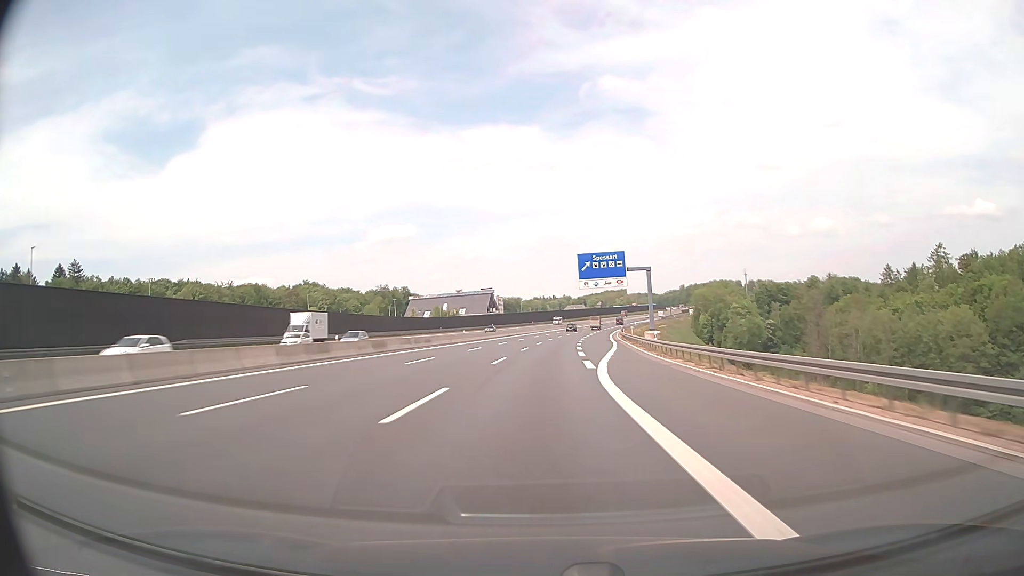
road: motorway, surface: asphalt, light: Day
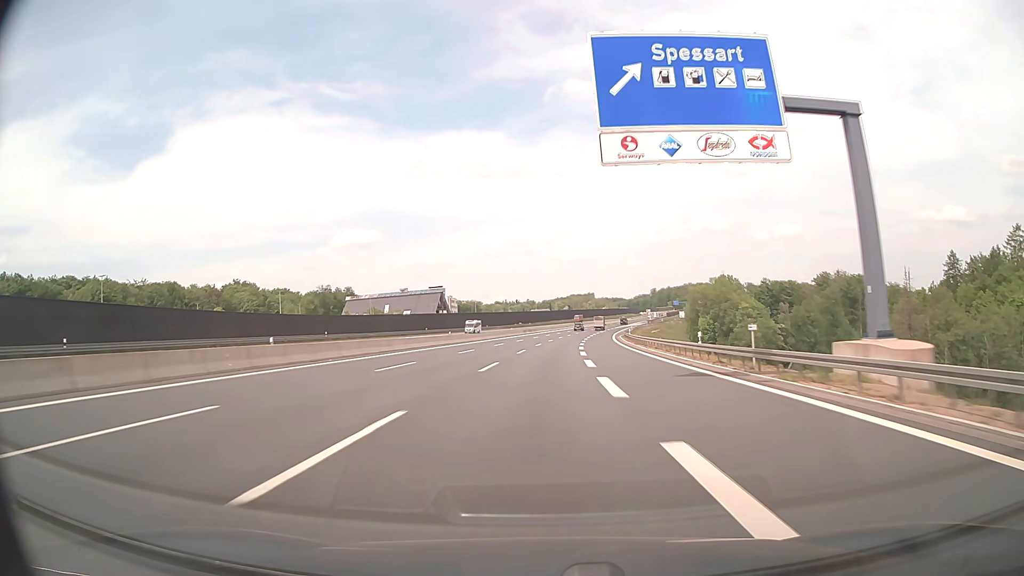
(+1.5, +58.3) m; +3°
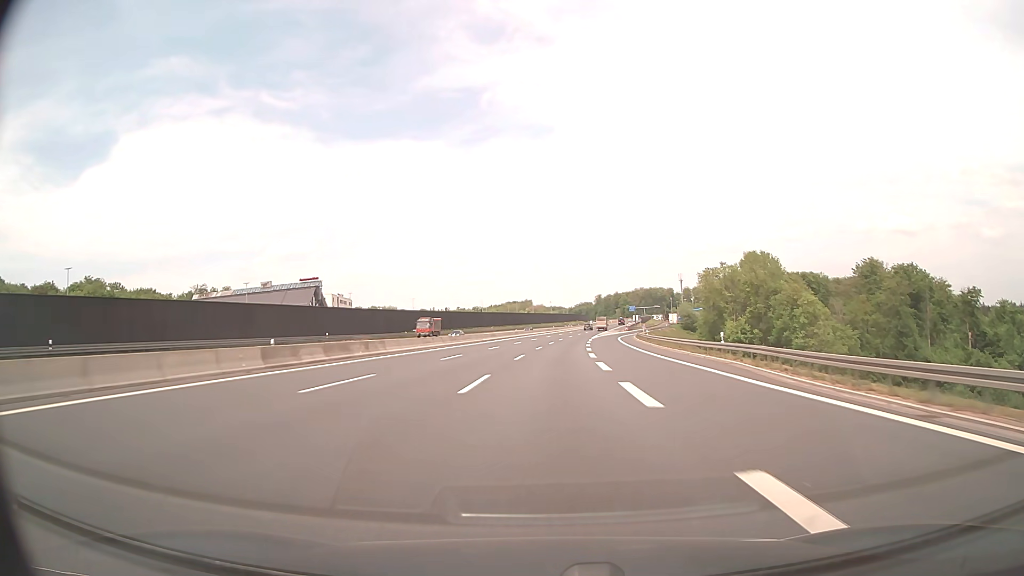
(+4.4, +96.9) m; +5°
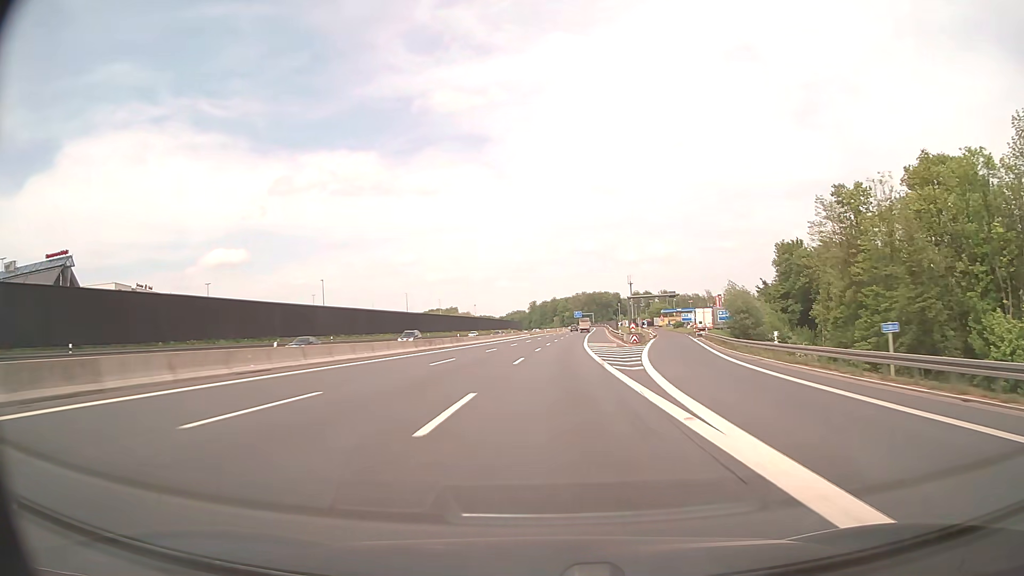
(+4.8, +96.8) m; +6°
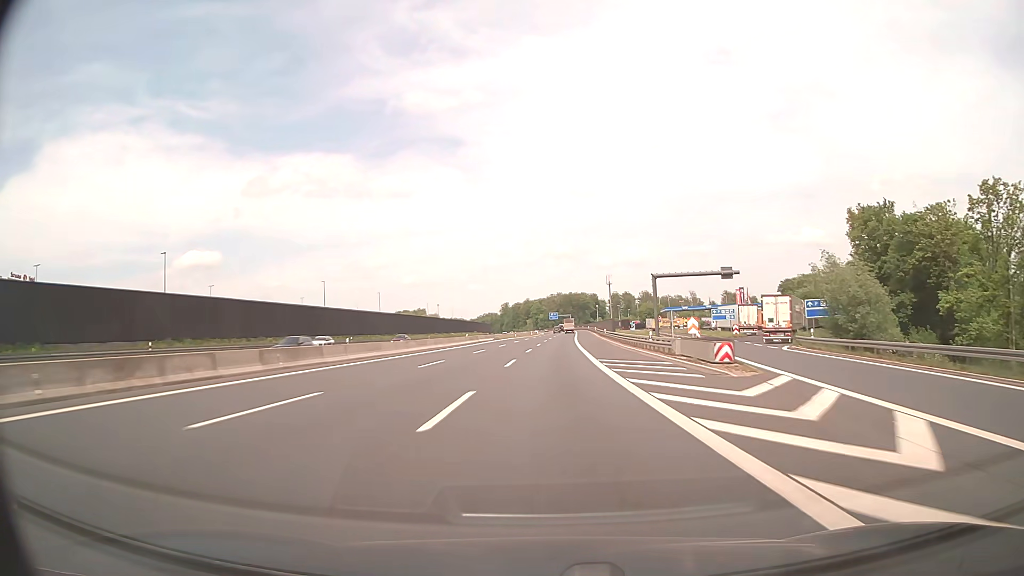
(+0.8, +38.8) m; +2°
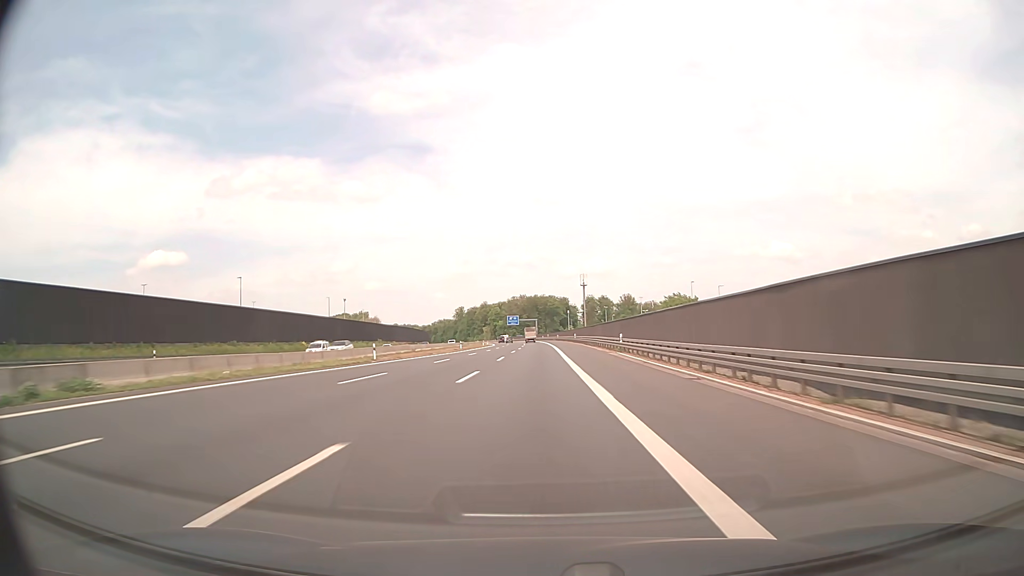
(+3.4, +96.9) m; +3°
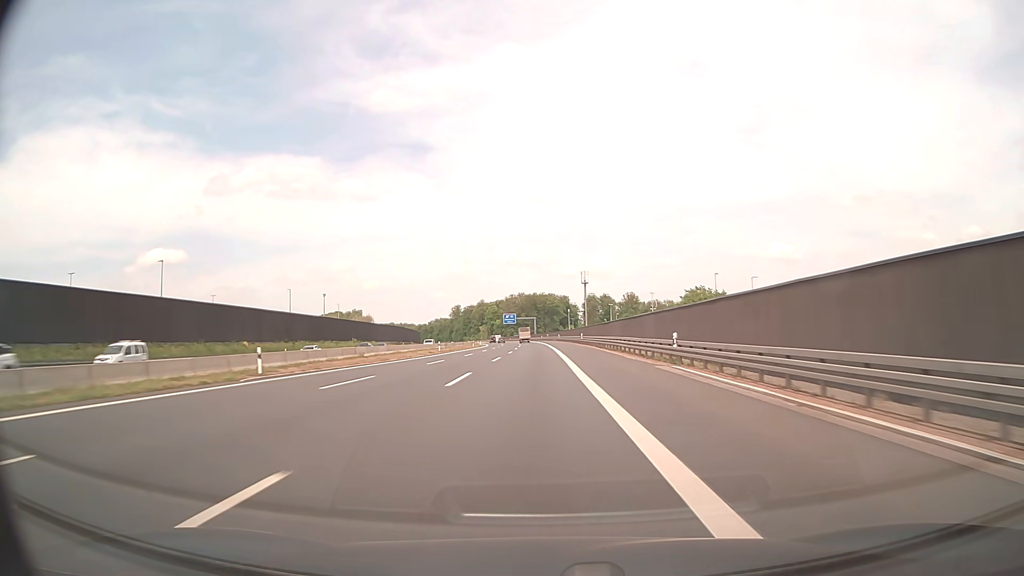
(0.0, +19.4) m; 0°
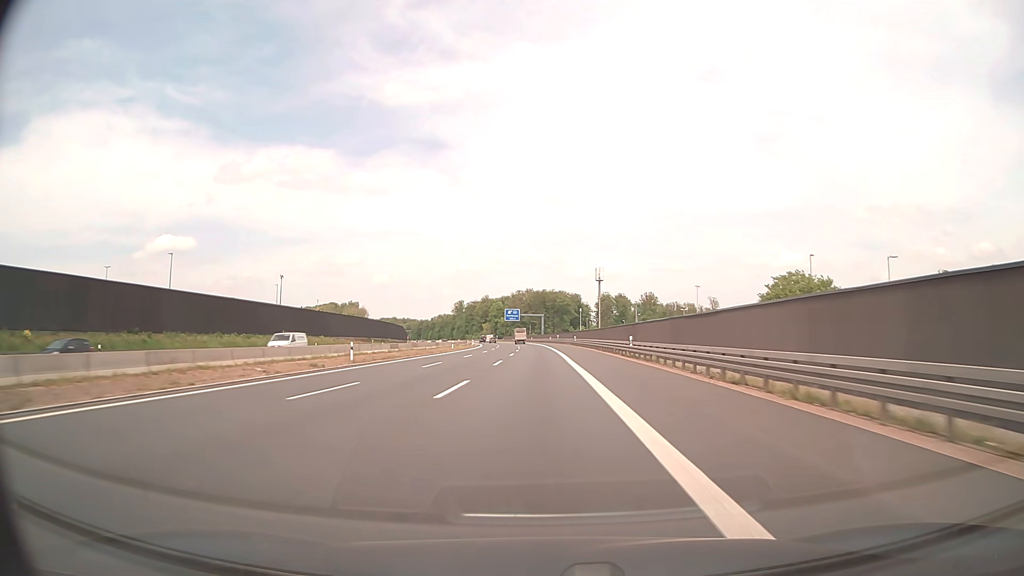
(-0.3, +38.9) m; -1°
(0, +10) (0, +20) (0, +30) (0, +40) (0, +50) (0, +60) (-1, +70) (-1, +80) (-1, +90) (-1, +100) m
